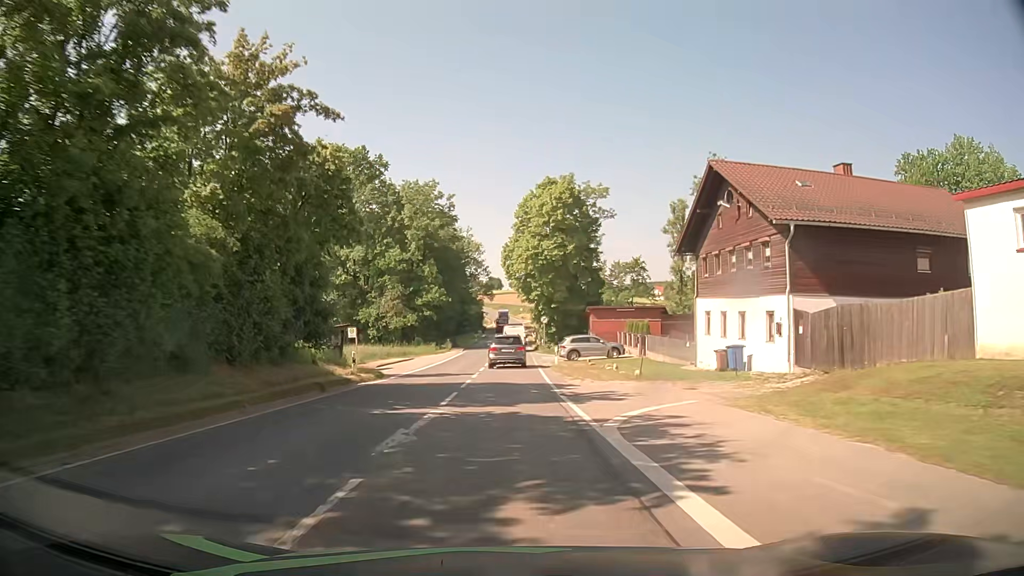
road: secondary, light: Day
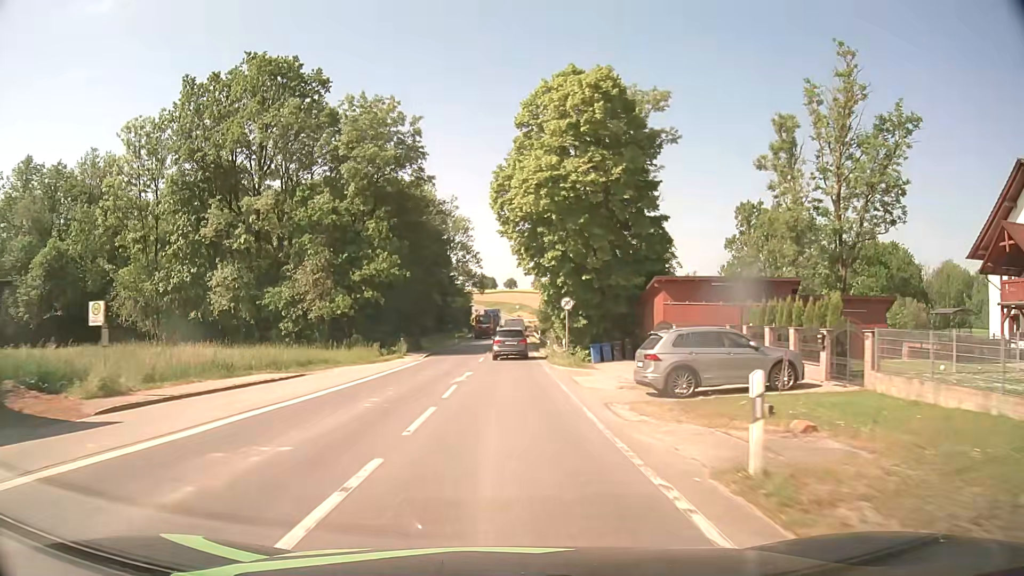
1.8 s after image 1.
(+0.3, +29.0) m; +1°
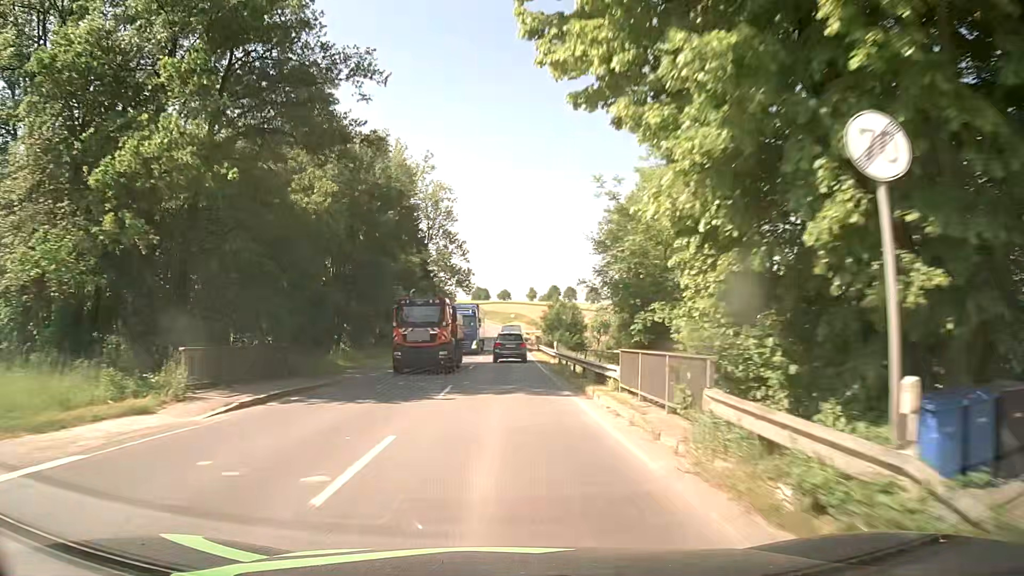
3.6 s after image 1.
(+0.1, +30.4) m; 0°
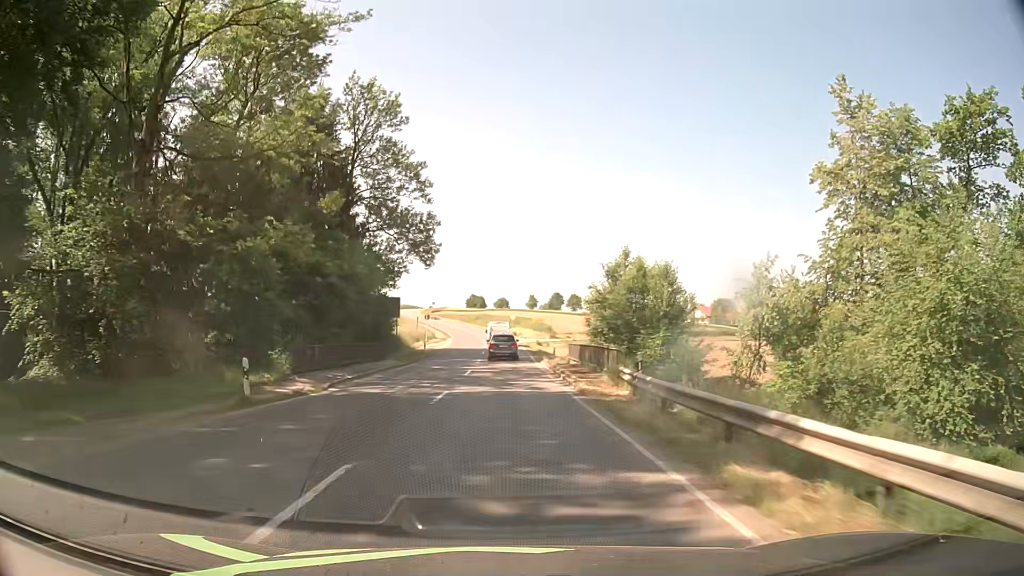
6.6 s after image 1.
(+0.3, +51.8) m; 0°
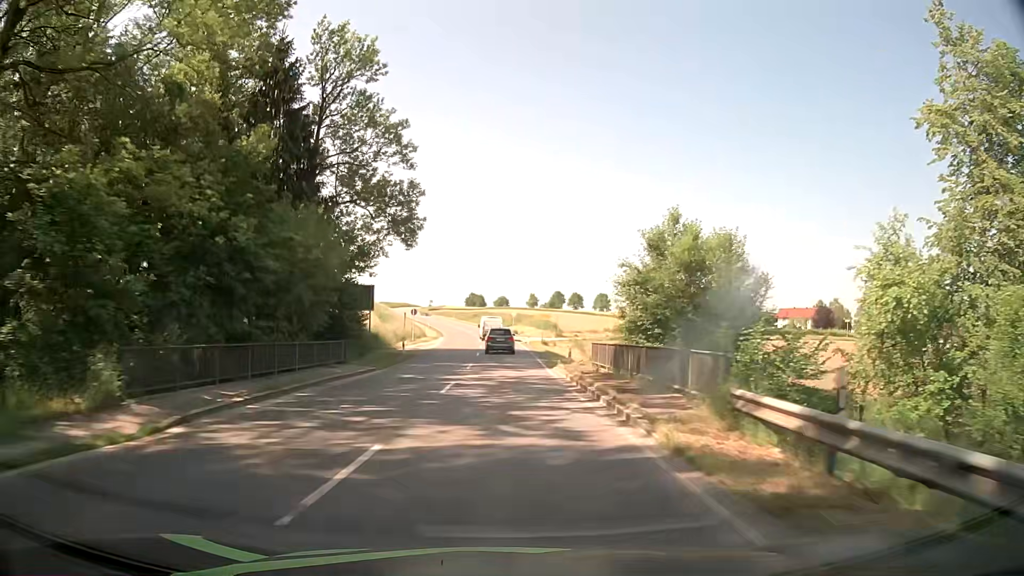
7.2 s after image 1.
(0.0, +10.5) m; 0°
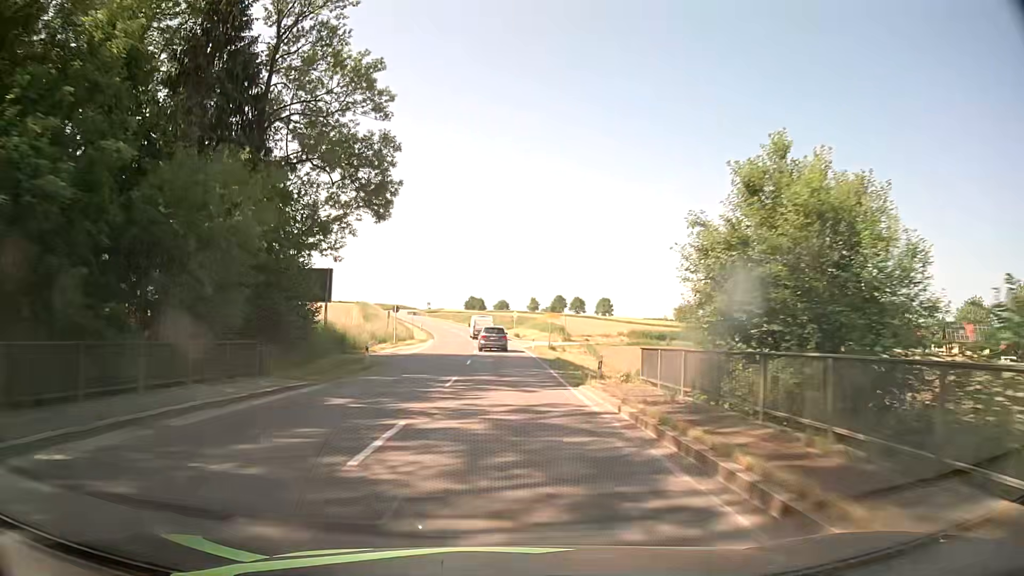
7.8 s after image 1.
(0.0, +10.5) m; 0°
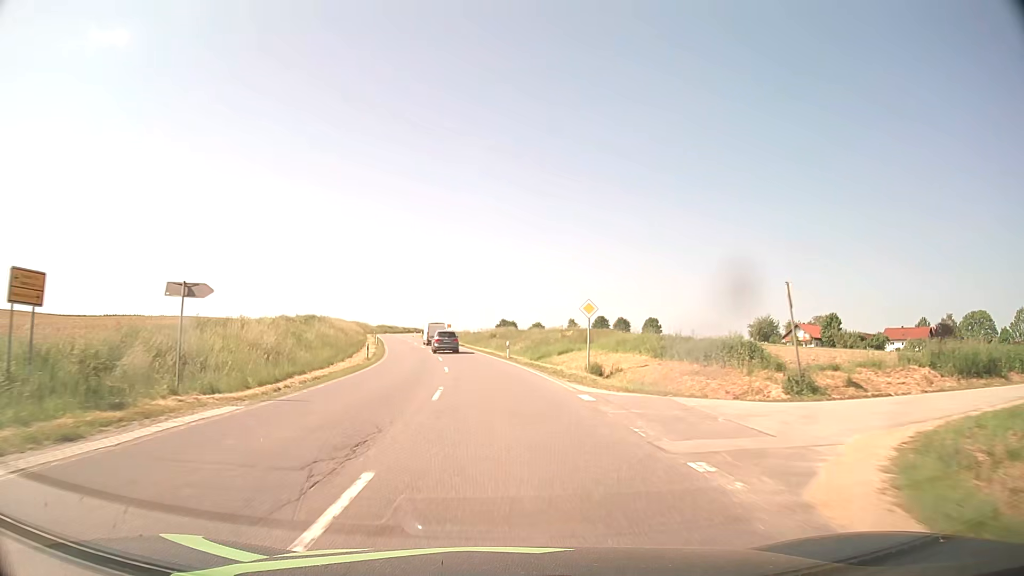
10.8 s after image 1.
(-0.8, +52.5) m; -3°
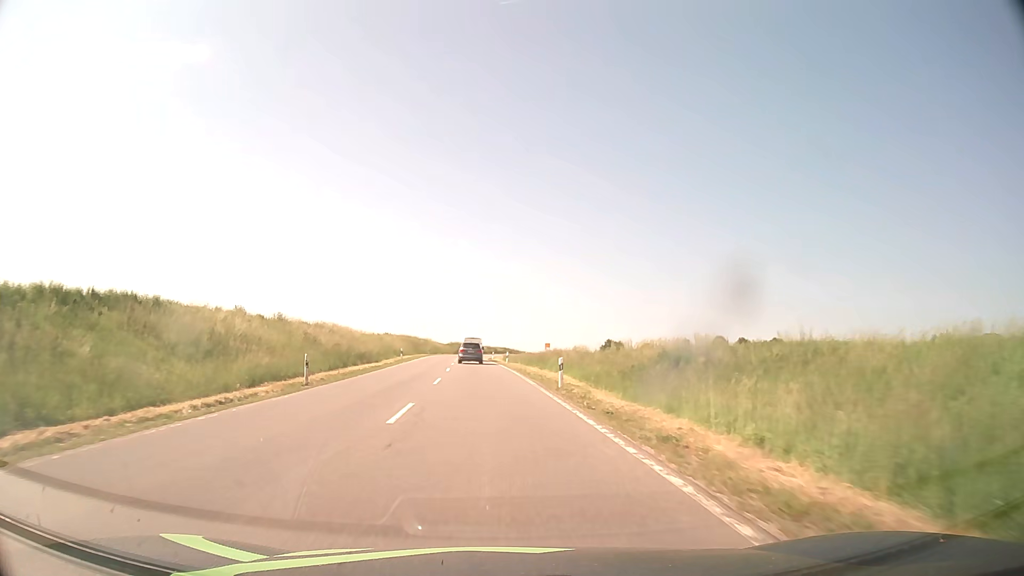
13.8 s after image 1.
(-3.9, +53.3) m; -8°
(0, +10) (-1, +20) (-1, +30) (-2, +40) (-2, +50) (-3, +60) (-3, +70) (-4, +80) (-4, +90) (-4, +100) m
